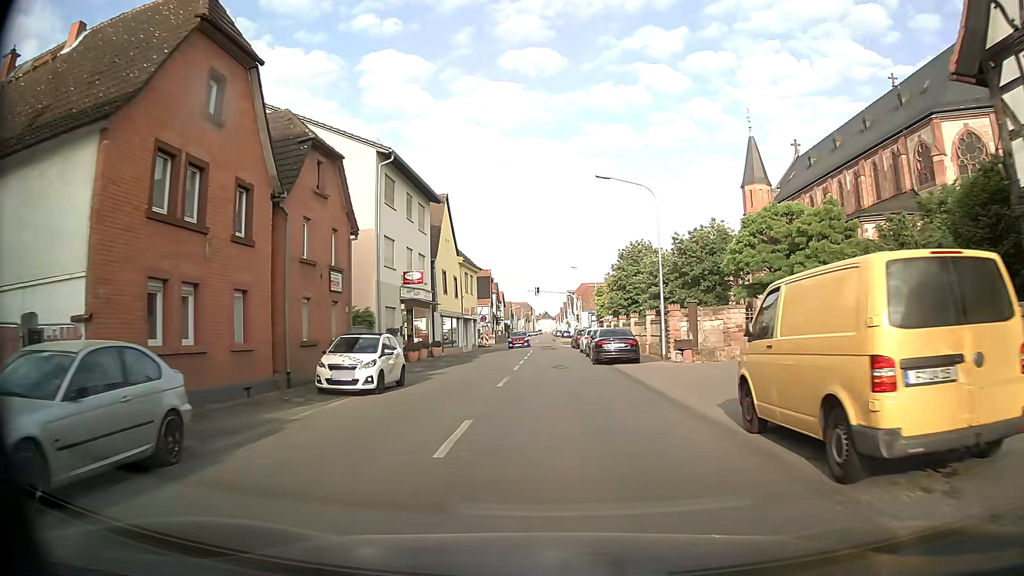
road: tertiary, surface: asphalt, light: Day
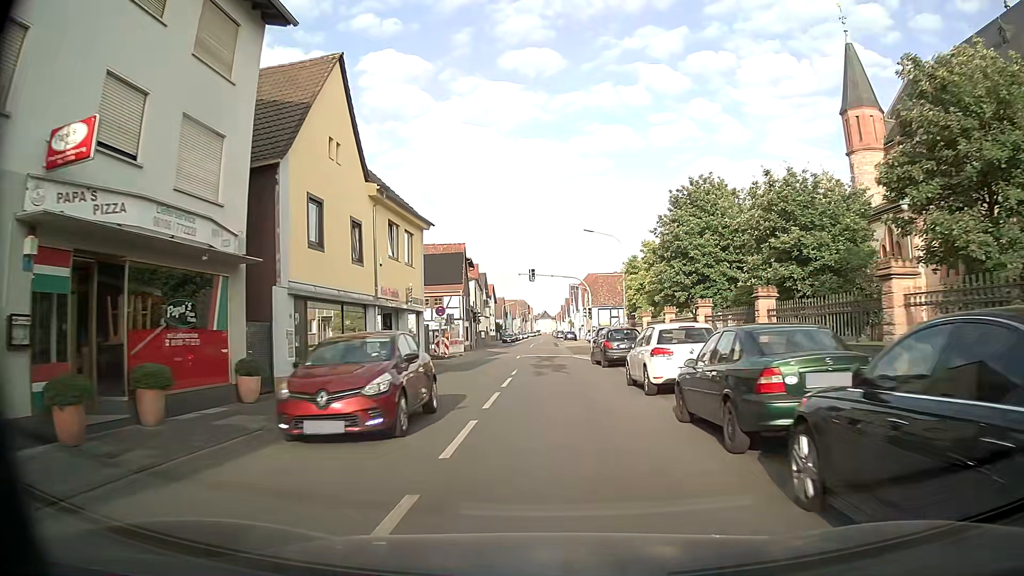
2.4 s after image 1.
(0.0, +25.1) m; -1°
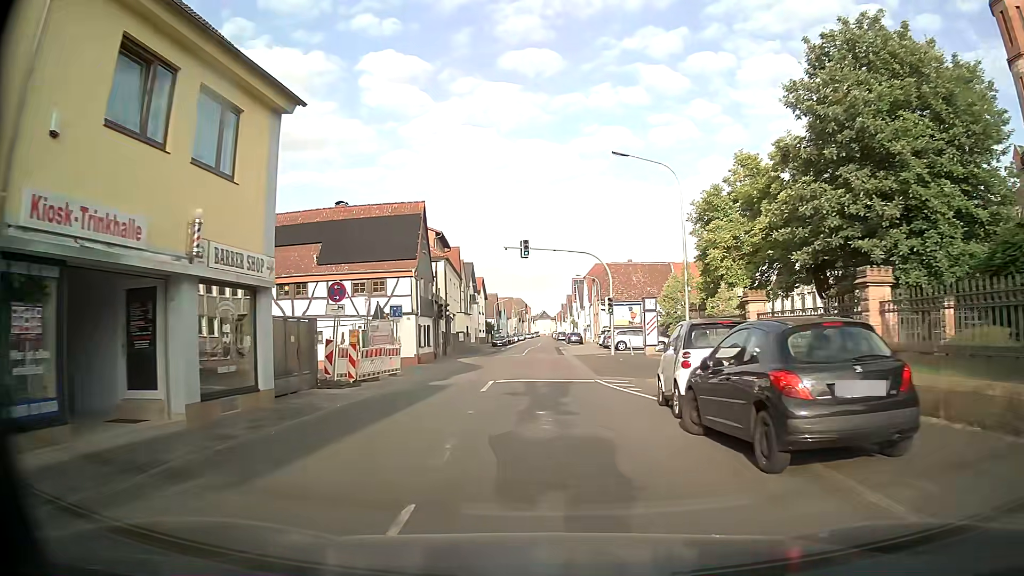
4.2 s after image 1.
(+0.1, +18.9) m; +1°
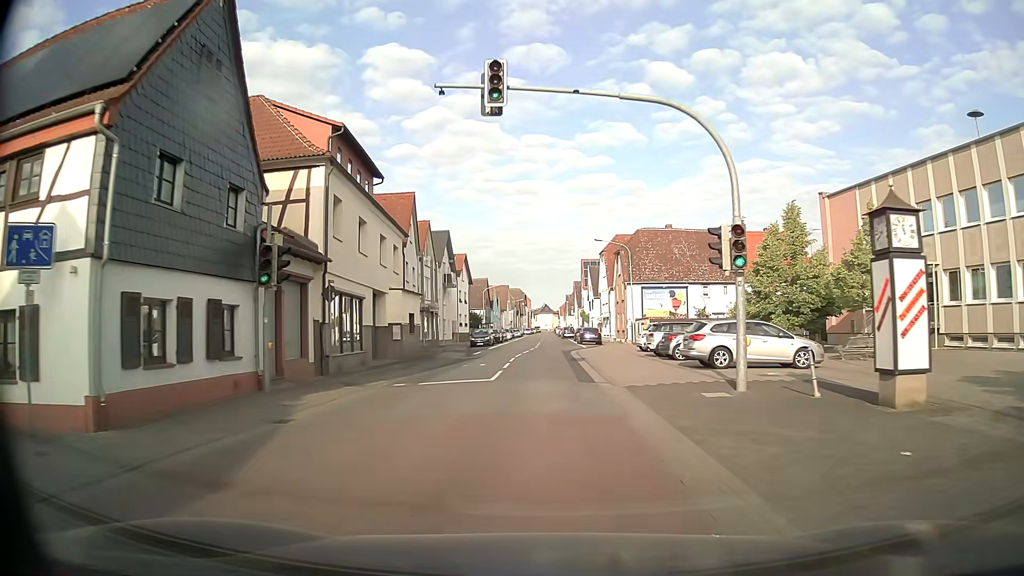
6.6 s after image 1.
(-0.2, +25.8) m; -1°
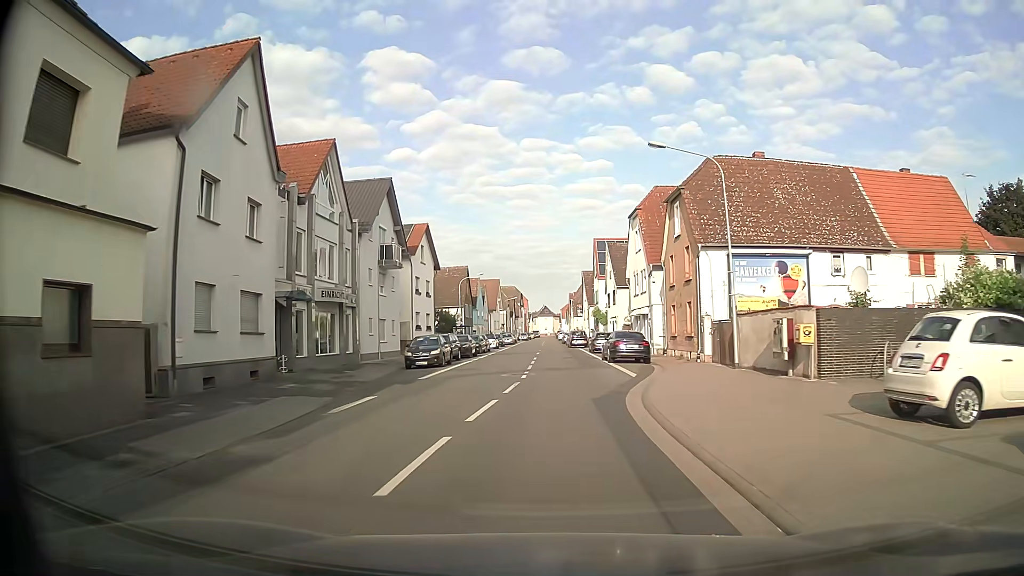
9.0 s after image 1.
(+0.1, +26.4) m; +1°
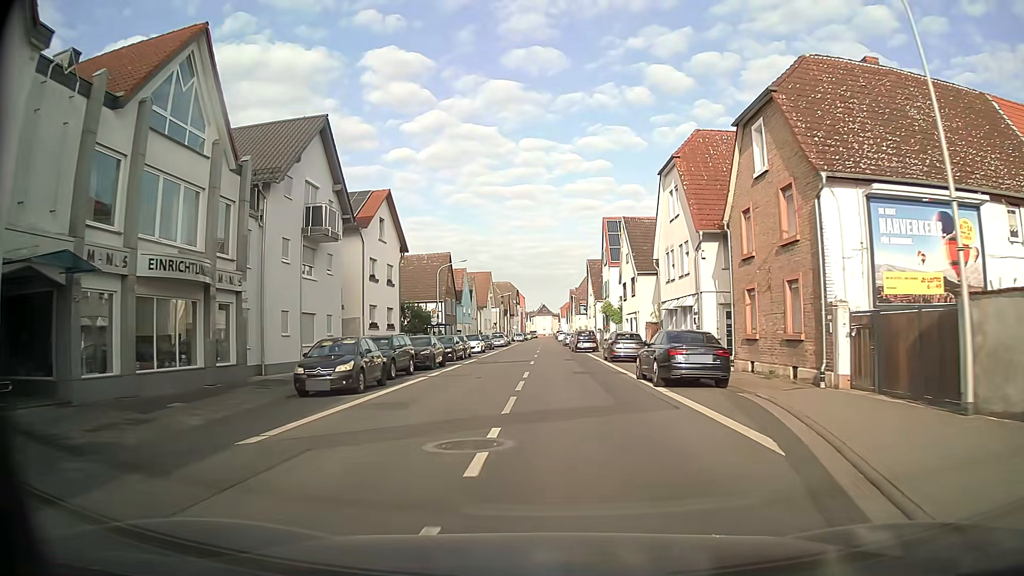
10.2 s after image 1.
(0.0, +13.4) m; 0°
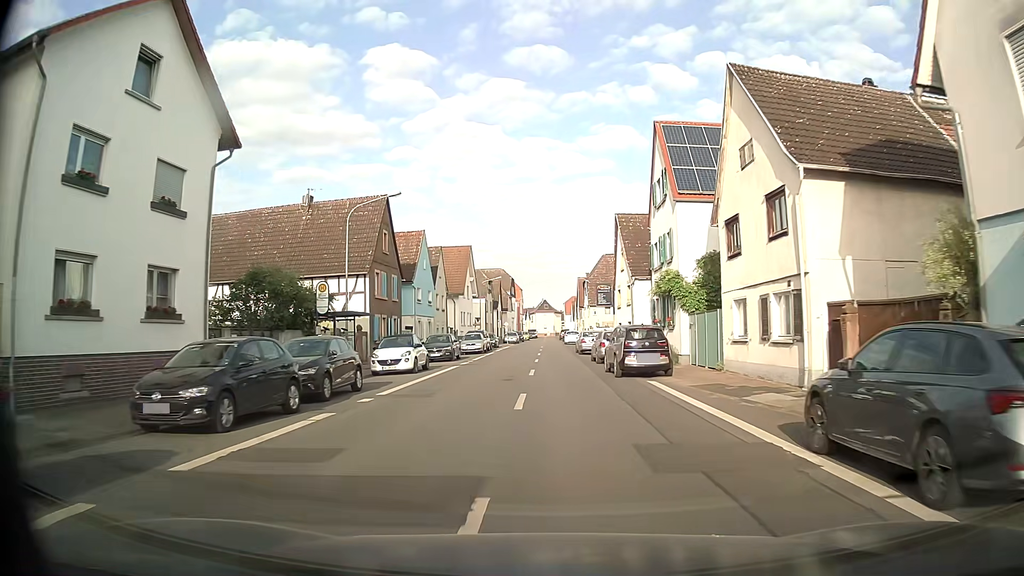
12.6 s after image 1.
(0.0, +27.3) m; 0°
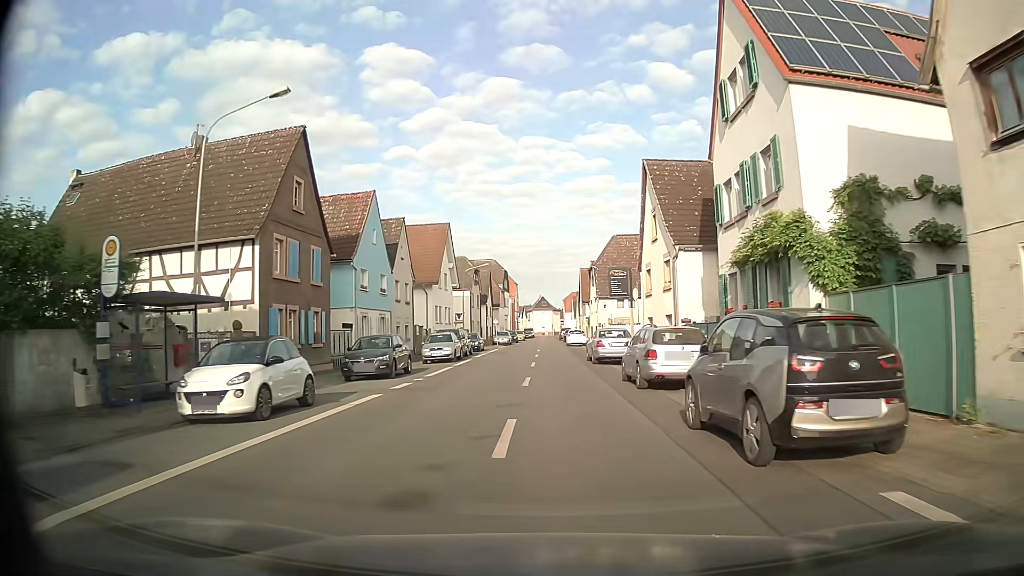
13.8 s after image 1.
(+0.1, +13.8) m; 0°
(0, +10) (0, +20) (0, +30) (0, +40) (0, +50) (0, +60) (+1, +70) (+1, +80) (+1, +90) (+1, +100) m
